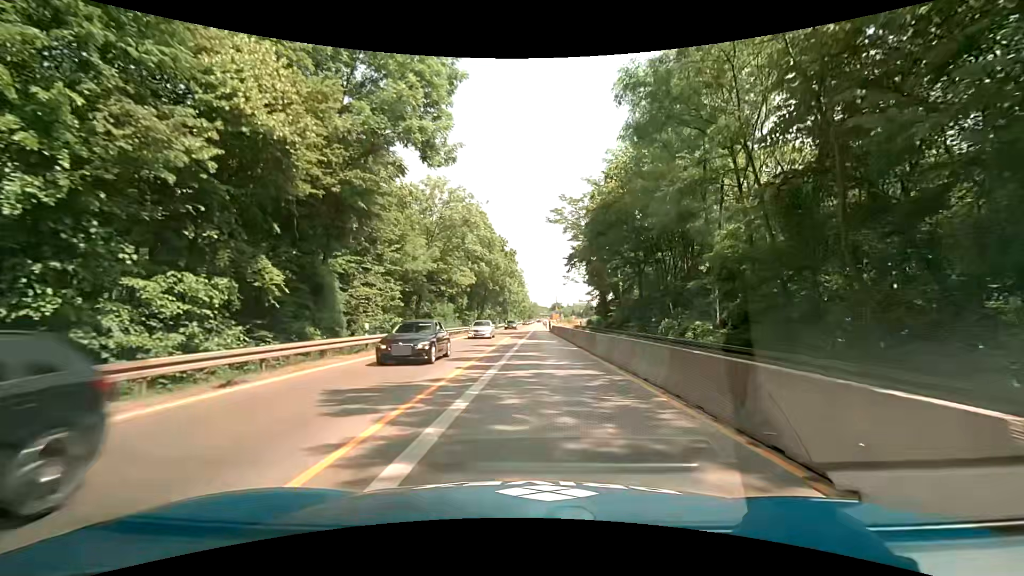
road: trunk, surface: asphalt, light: Day
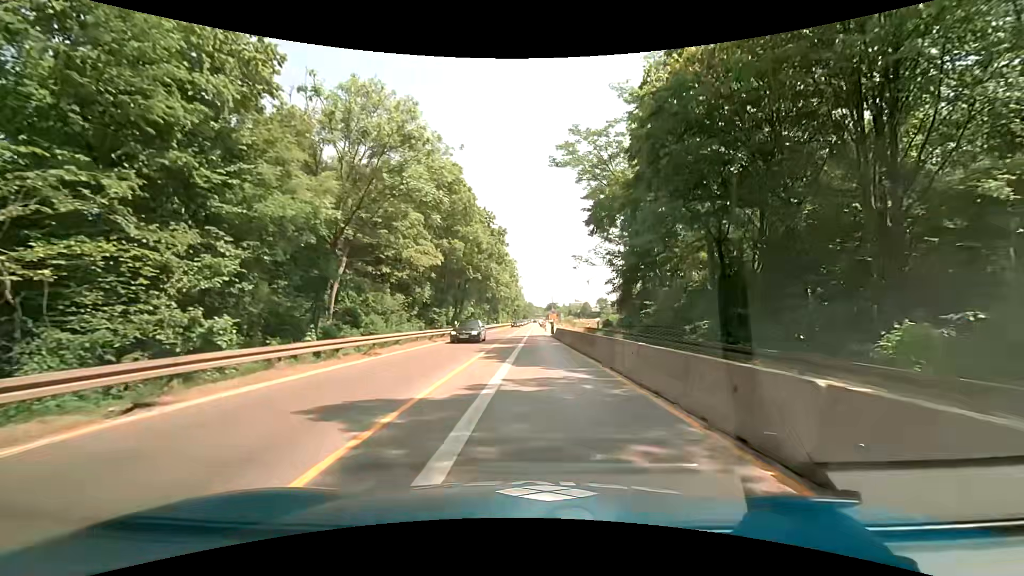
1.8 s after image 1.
(0.0, +19.6) m; +1°
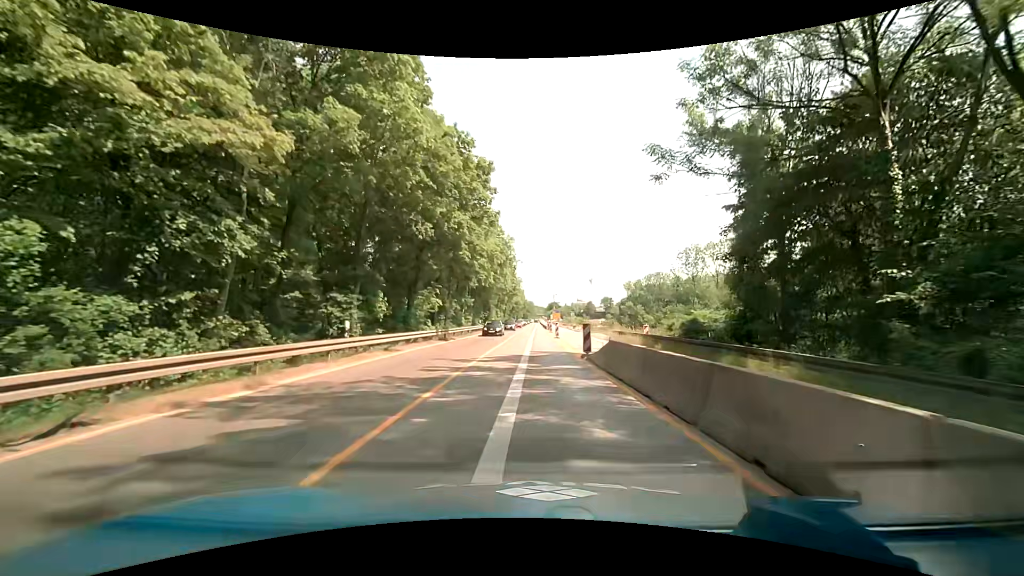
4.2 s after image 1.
(-0.3, +26.1) m; 0°
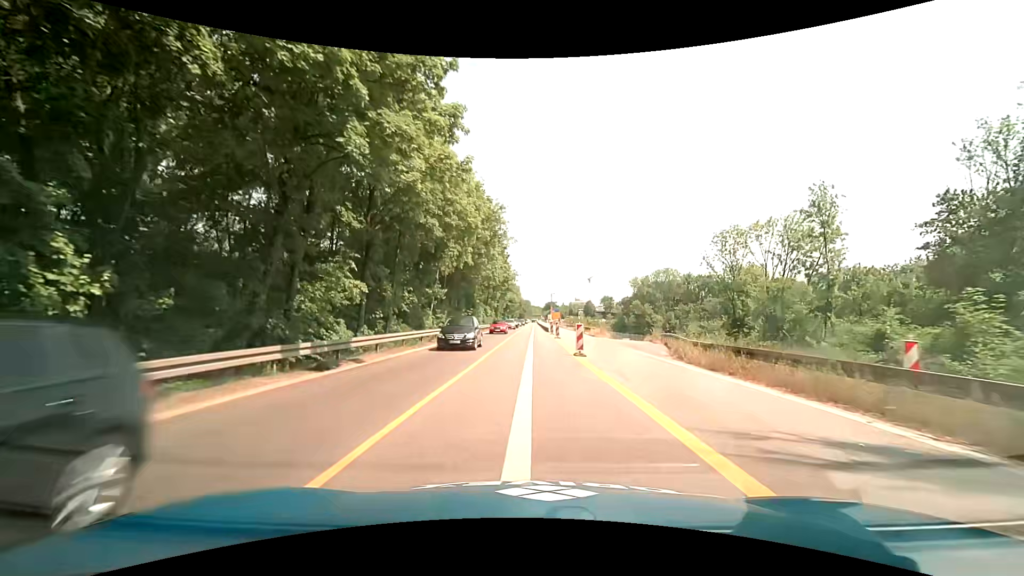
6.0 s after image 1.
(-0.1, +19.6) m; 0°
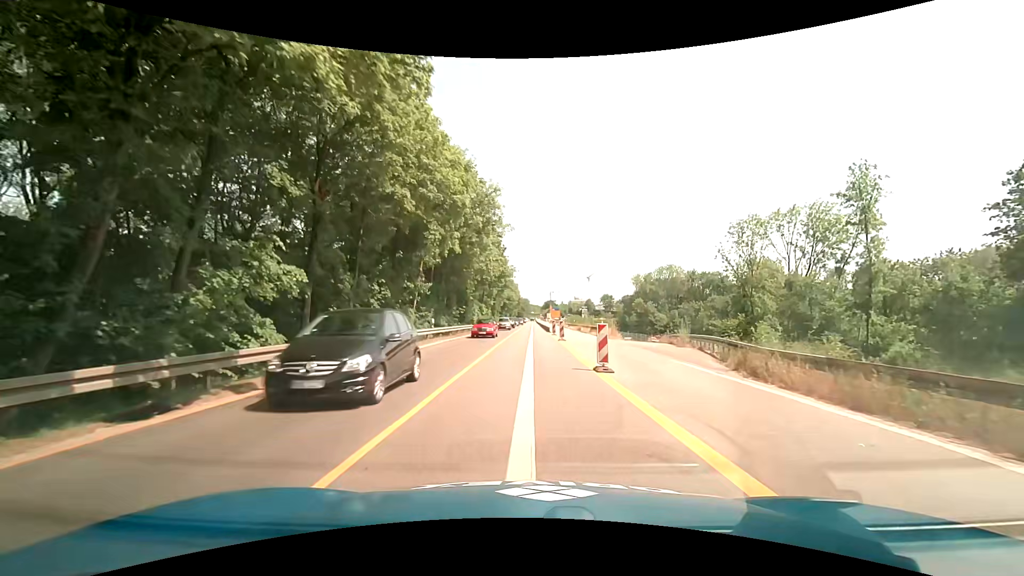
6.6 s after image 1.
(0.0, +6.5) m; 0°
